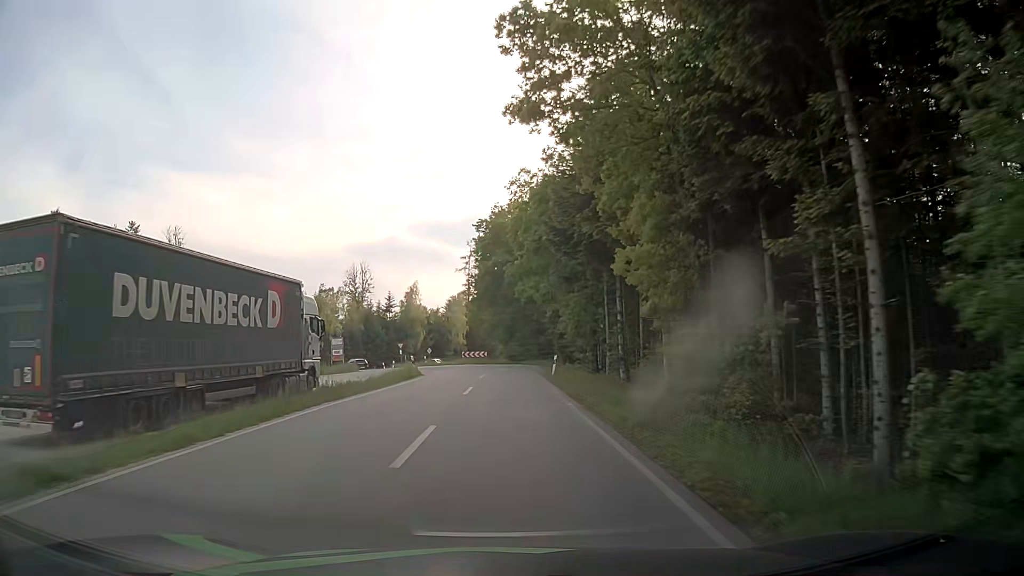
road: tertiary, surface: asphalt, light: Day
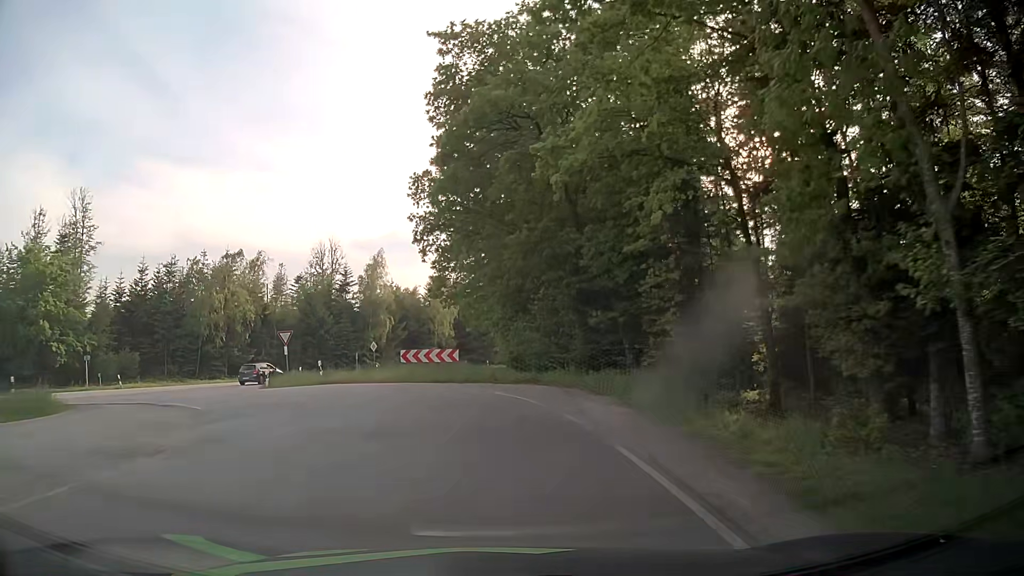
(+0.1, +38.2) m; 0°
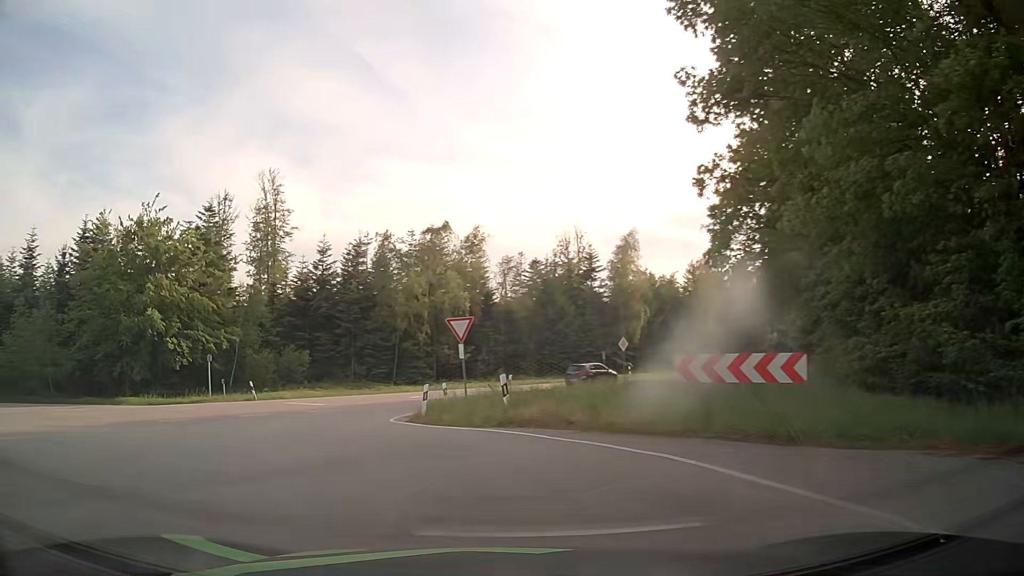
(-2.0, +15.0) m; -21°
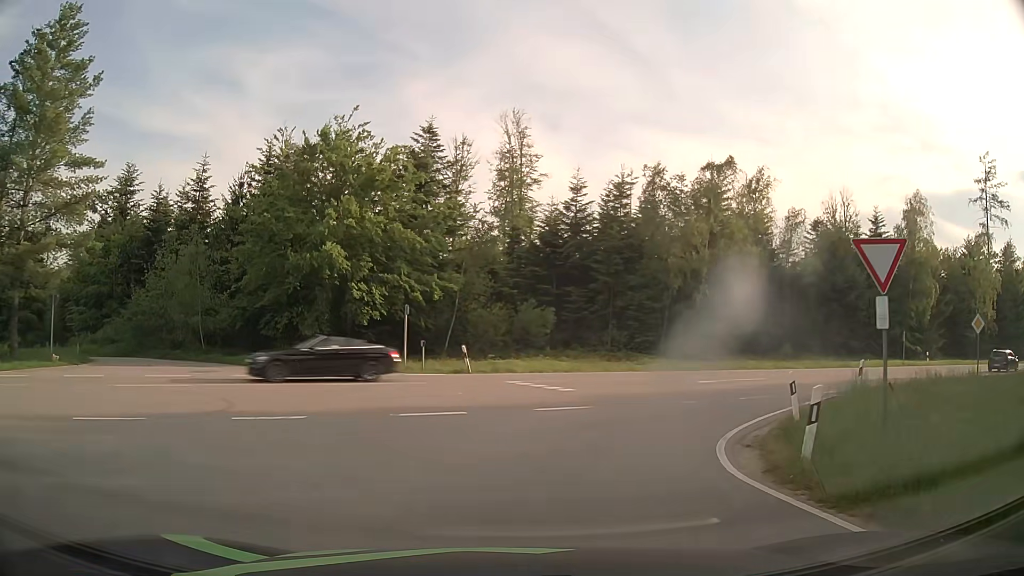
(-2.4, +10.9) m; -19°
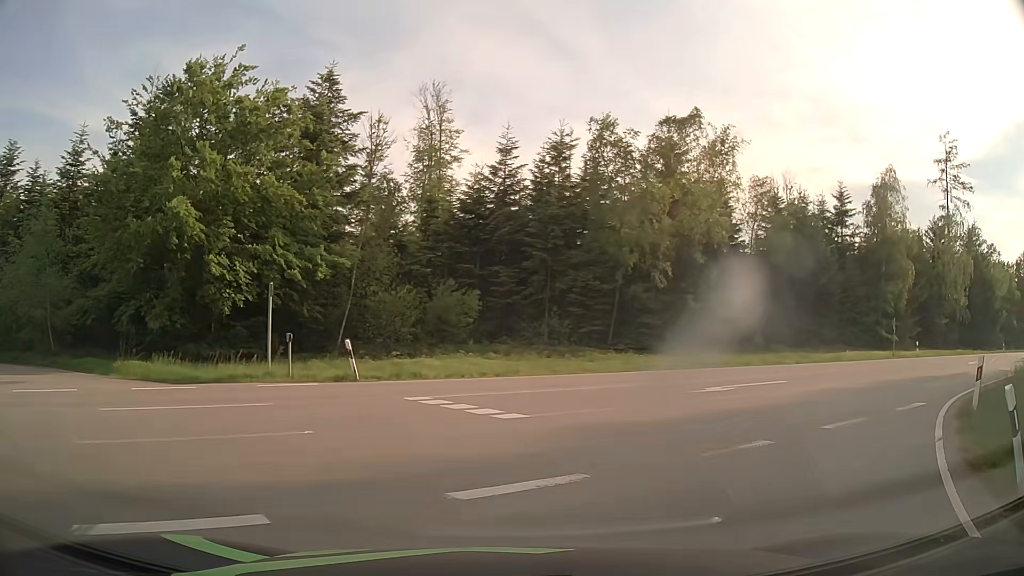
(-0.1, +8.1) m; +5°
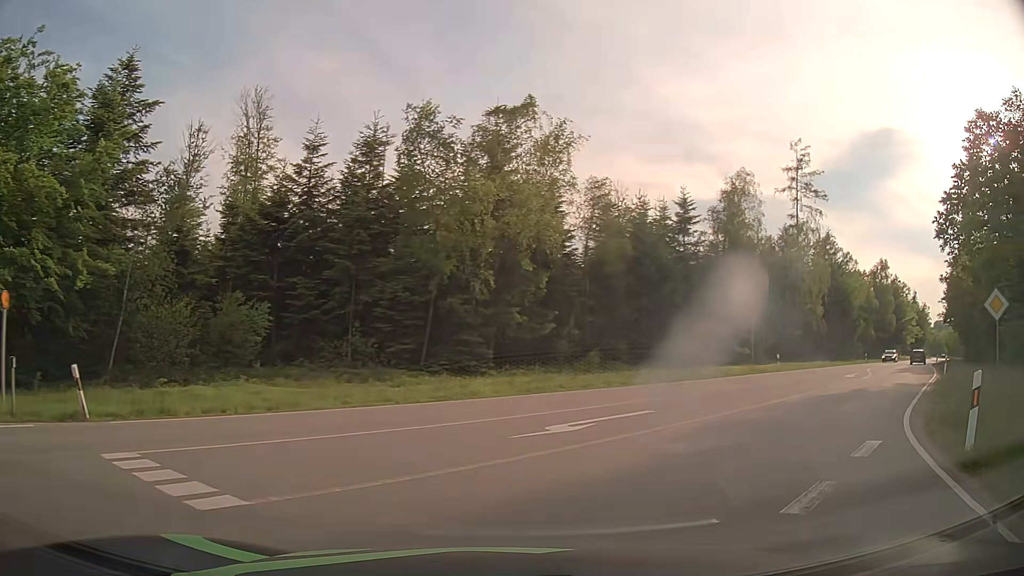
(+0.6, +4.7) m; +15°
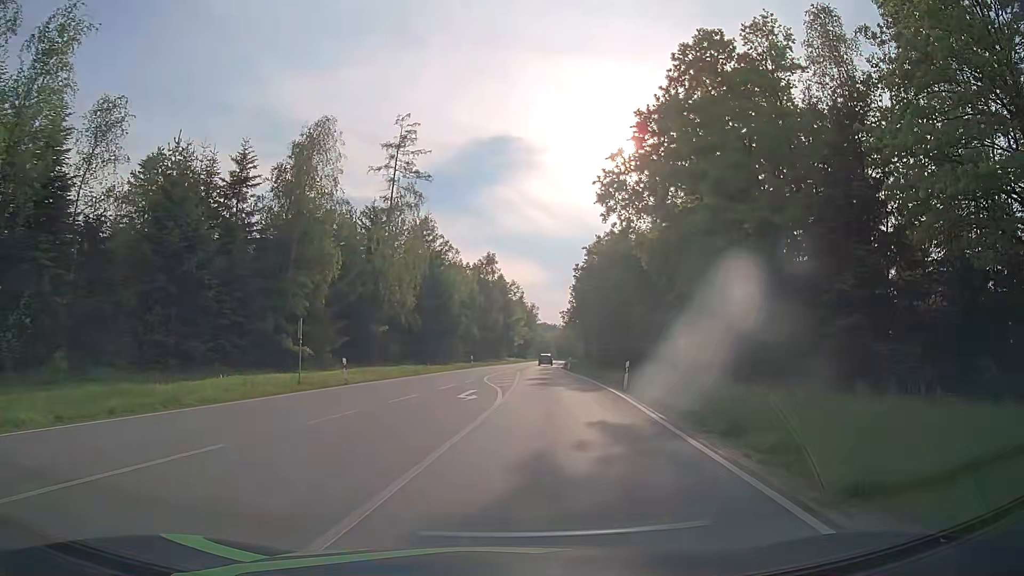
(+5.8, +13.9) m; +35°
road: secondary
